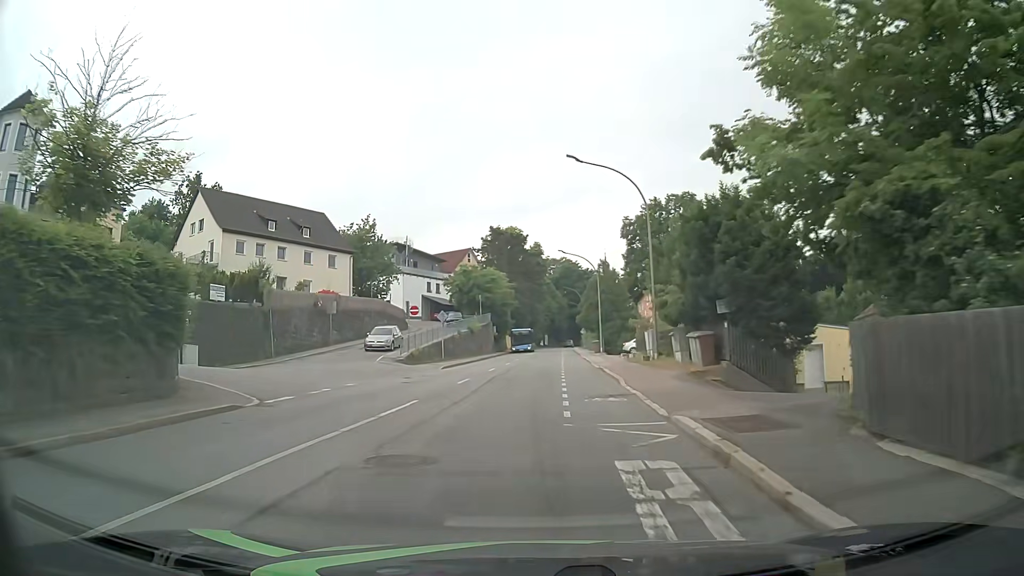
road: tertiary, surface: asphalt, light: Day
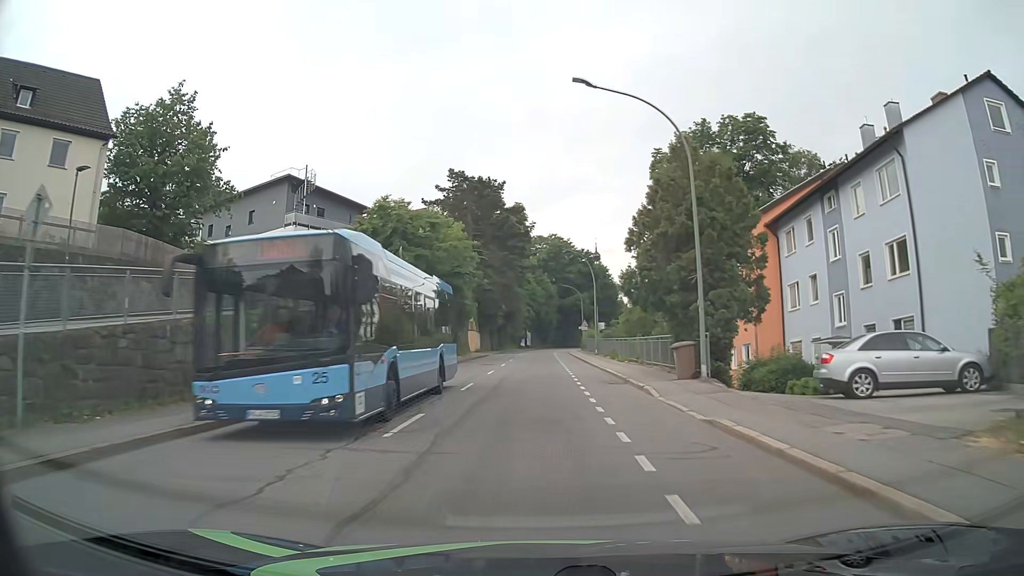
(+0.4, +39.1) m; +1°
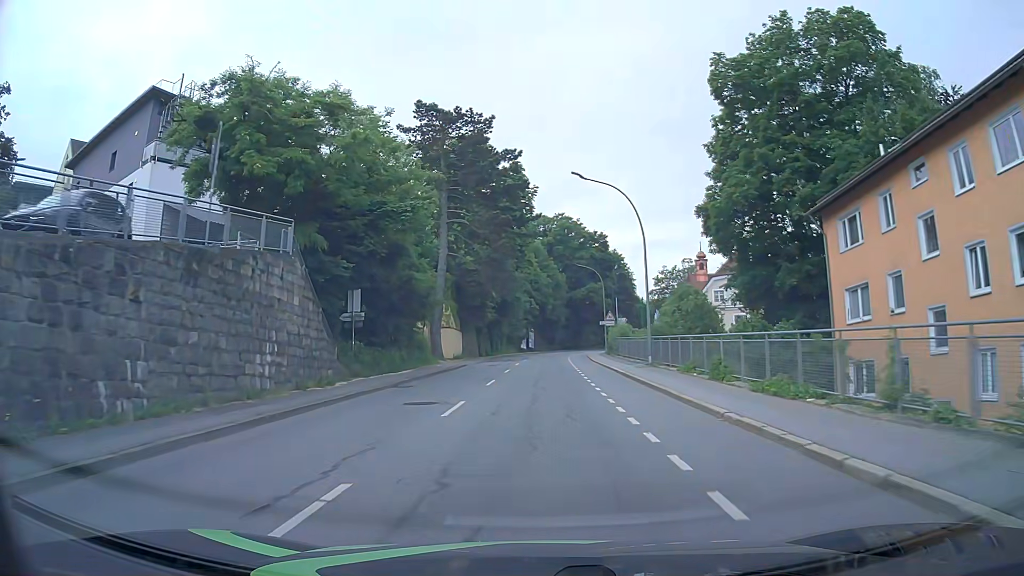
(+0.1, +24.1) m; 0°
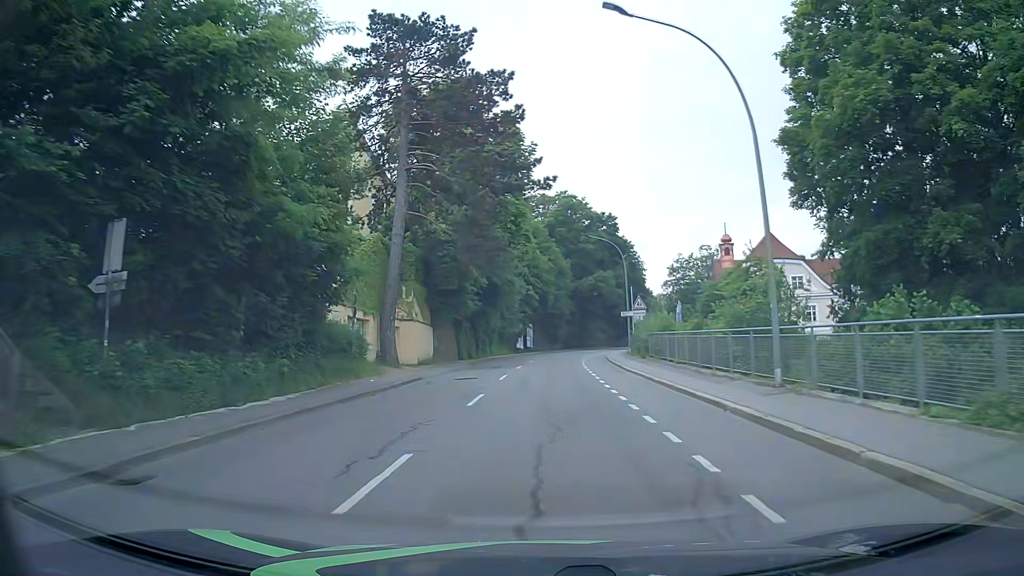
(-0.1, +16.3) m; -1°
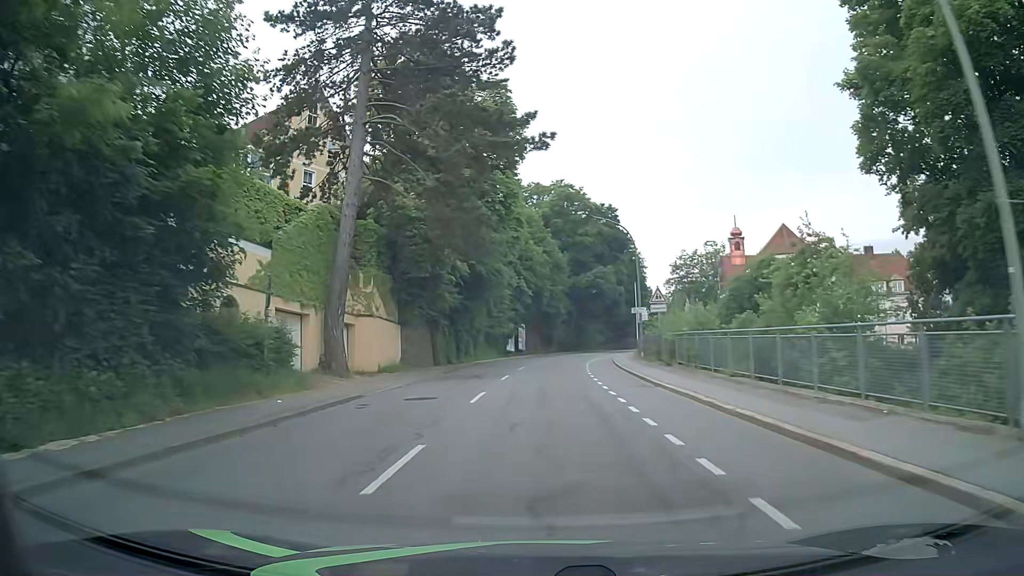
(+0.1, +8.2) m; +1°
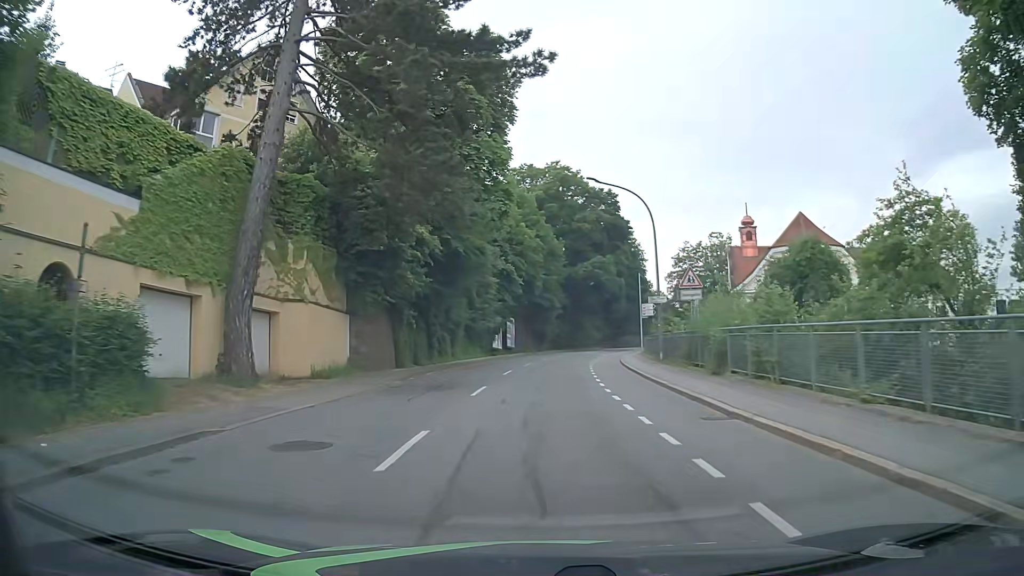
(0.0, +8.2) m; +1°
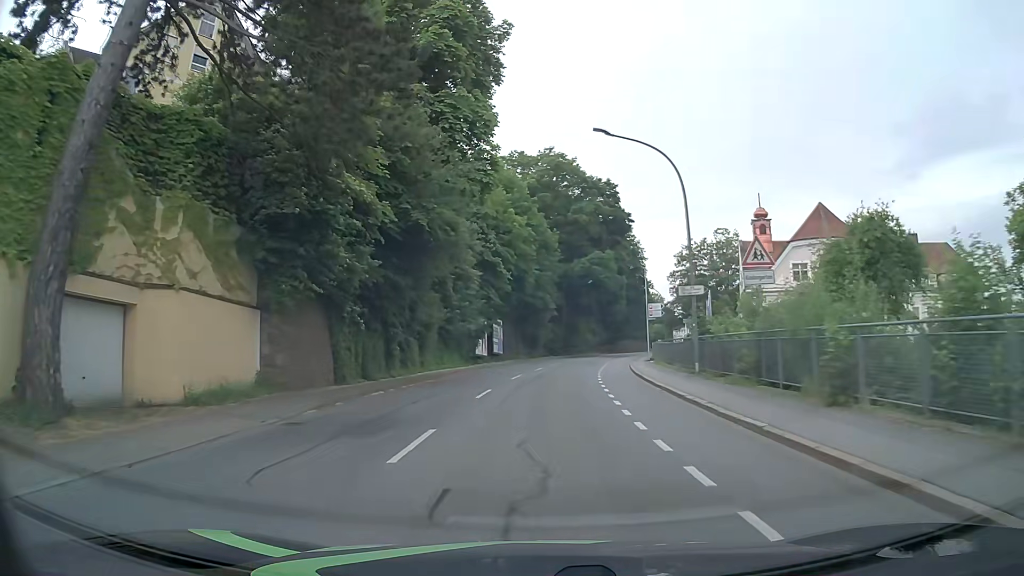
(+0.1, +8.2) m; +1°
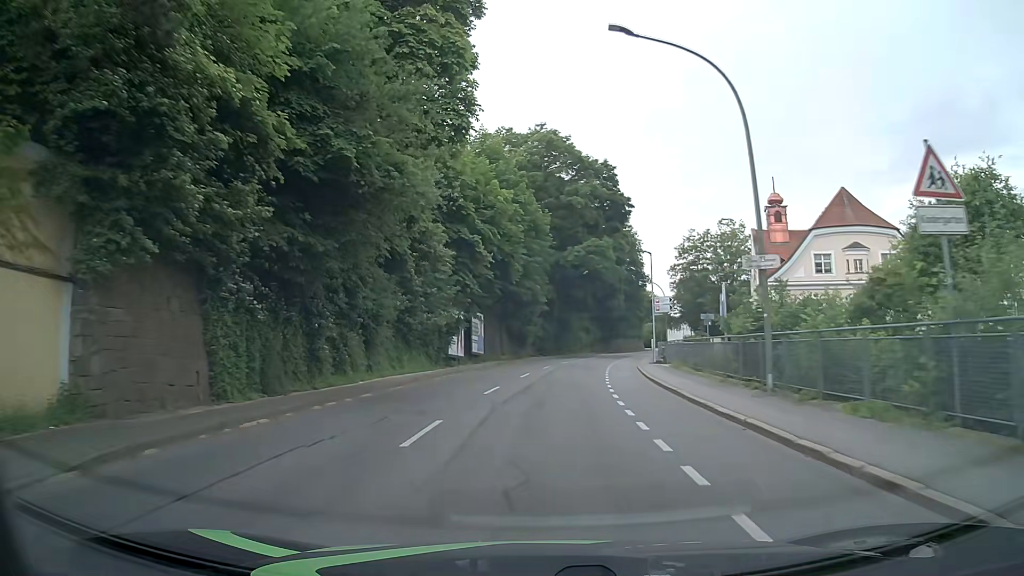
(+0.1, +8.1) m; +1°
(0, +10) (+1, +20) (+1, +30) (+3, +40) (+4, +50) (+6, +60) (+8, +69) (+11, +79) (+14, +89) (+17, +98) m
